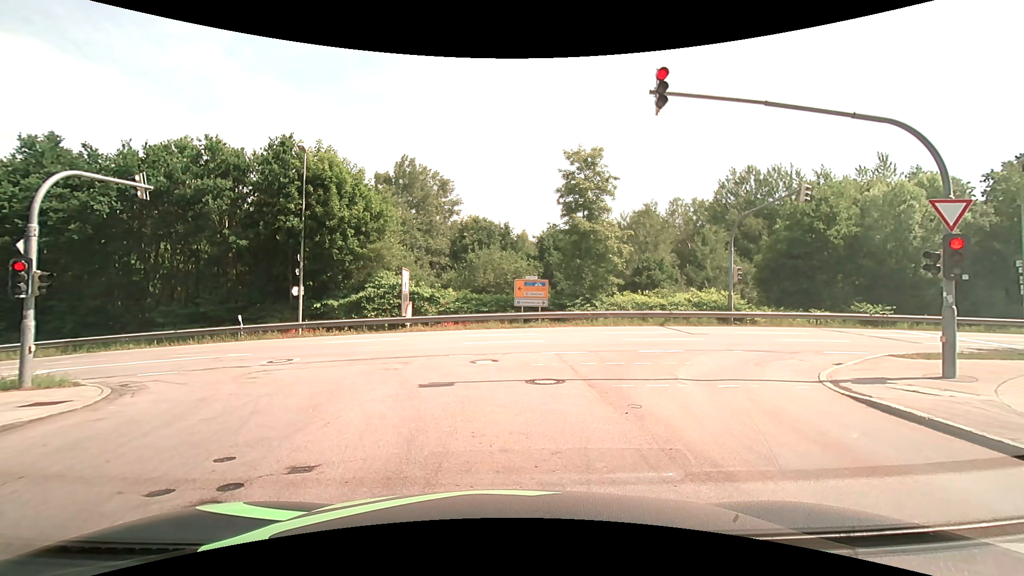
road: residential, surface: asphalt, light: Day
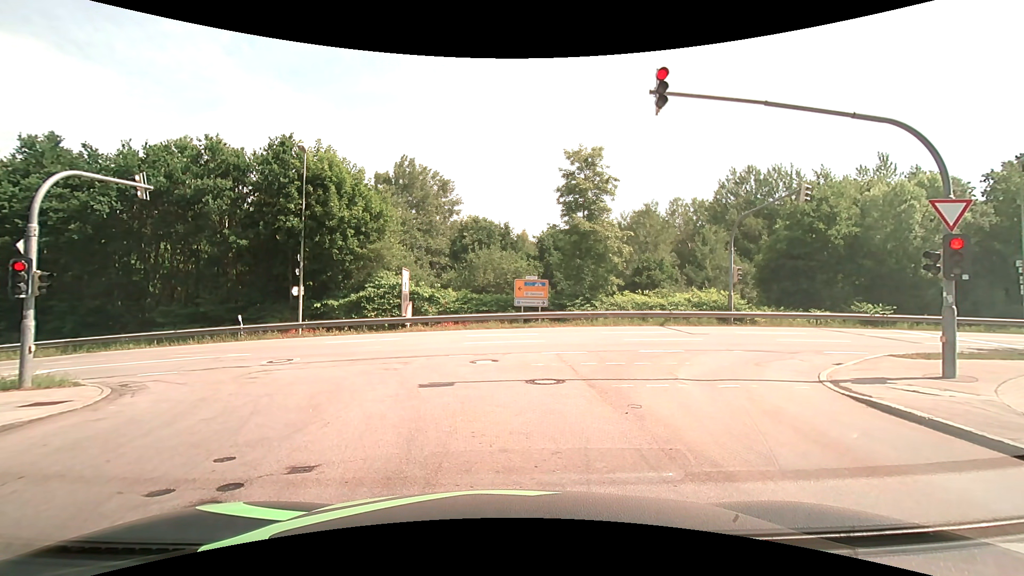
(0.0, 0.0) m; 0°
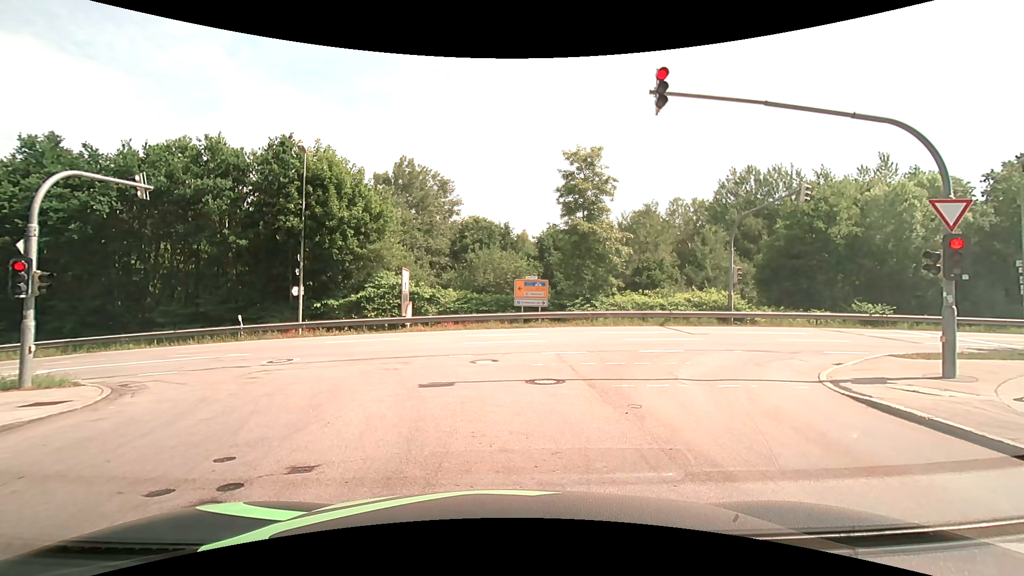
(0.0, 0.0) m; 0°
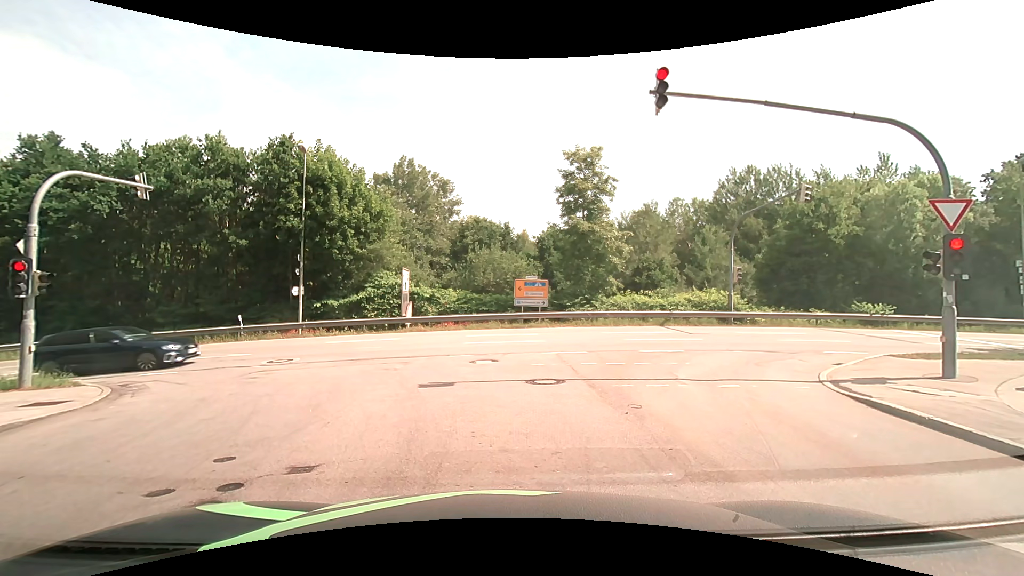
(0.0, 0.0) m; 0°
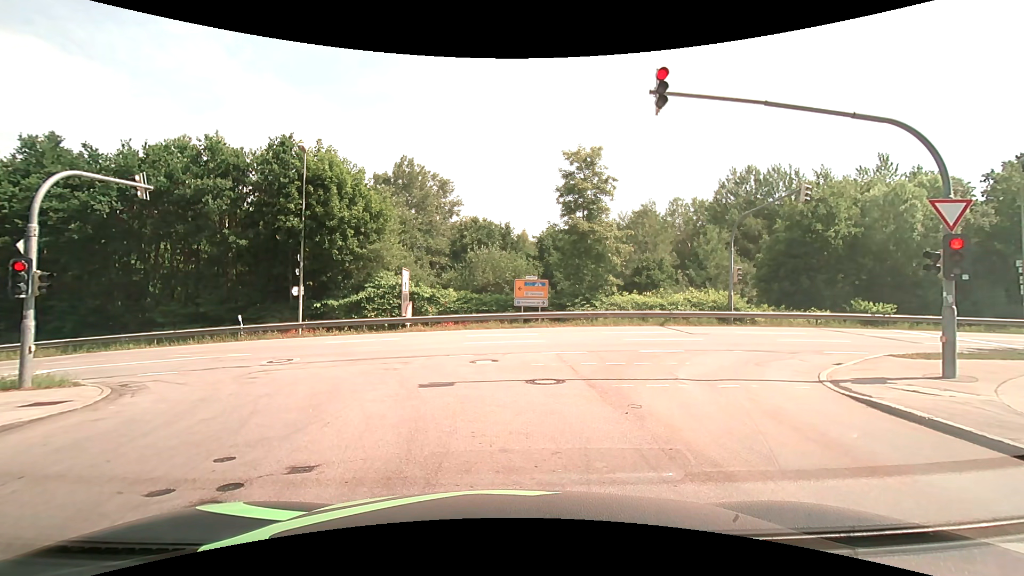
(0.0, 0.0) m; 0°
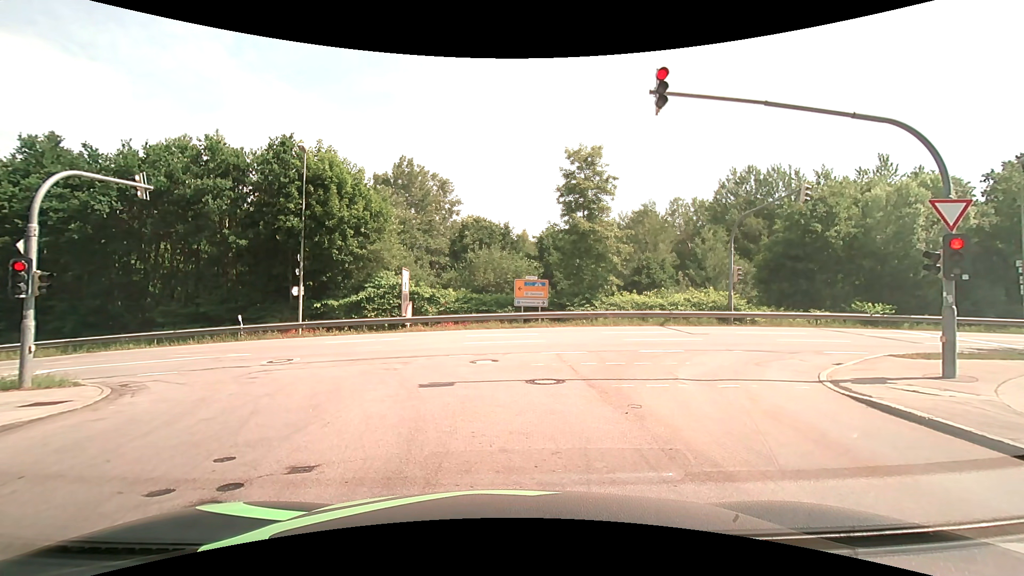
(0.0, 0.0) m; 0°
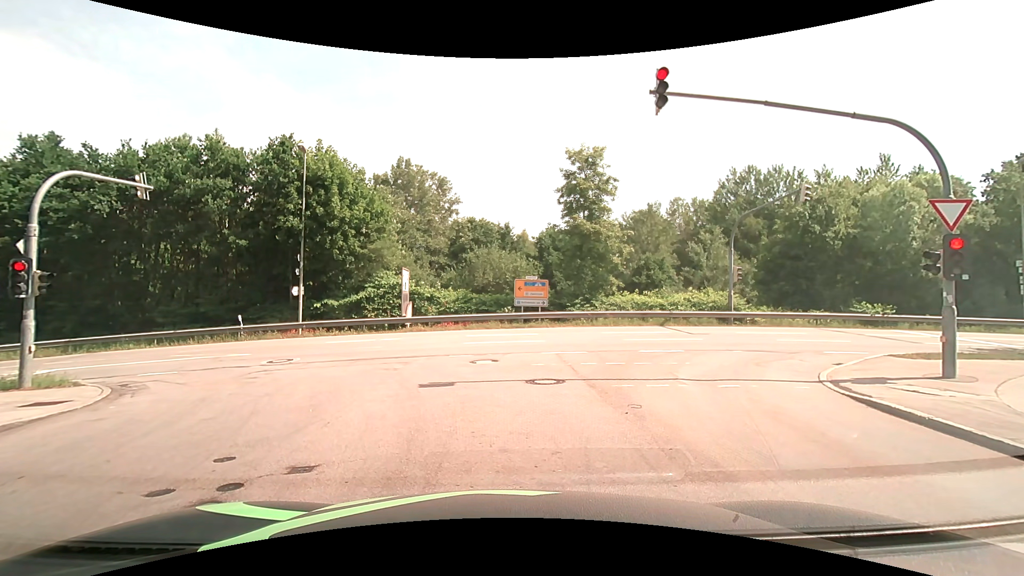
(0.0, 0.0) m; 0°
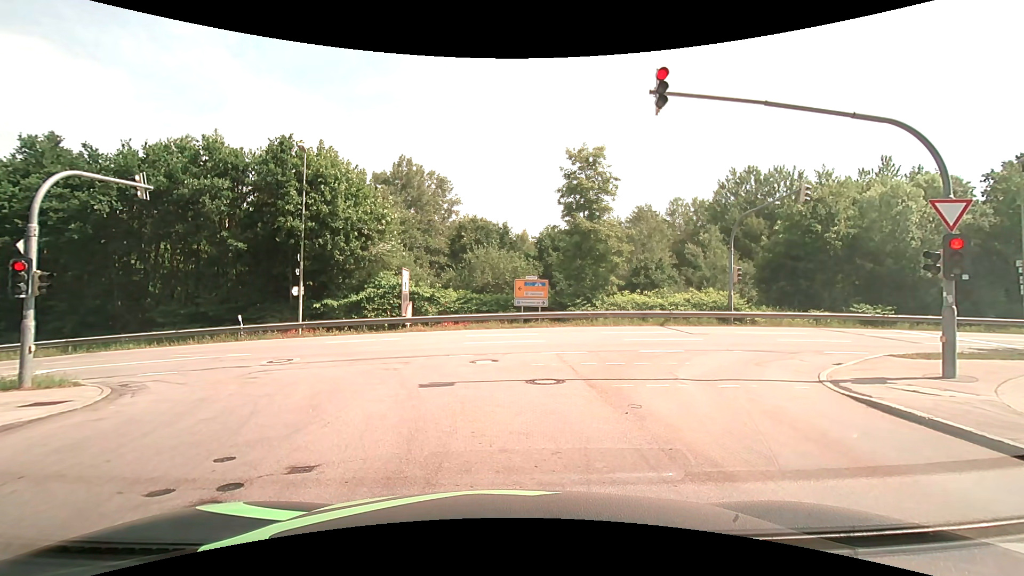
(0.0, 0.0) m; 0°
(0, +10) (-3, +19) (-11, +25) (-21, +26) (-31, +26) (-41, +25) (-51, +25) (-61, +24) (-71, +23) (-81, +22) m
